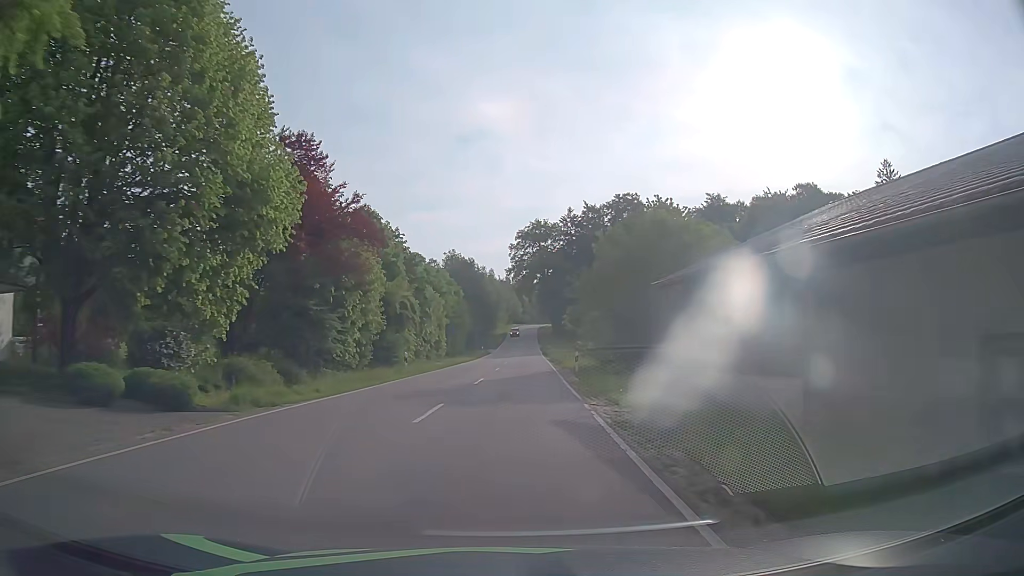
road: tertiary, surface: asphalt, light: Day
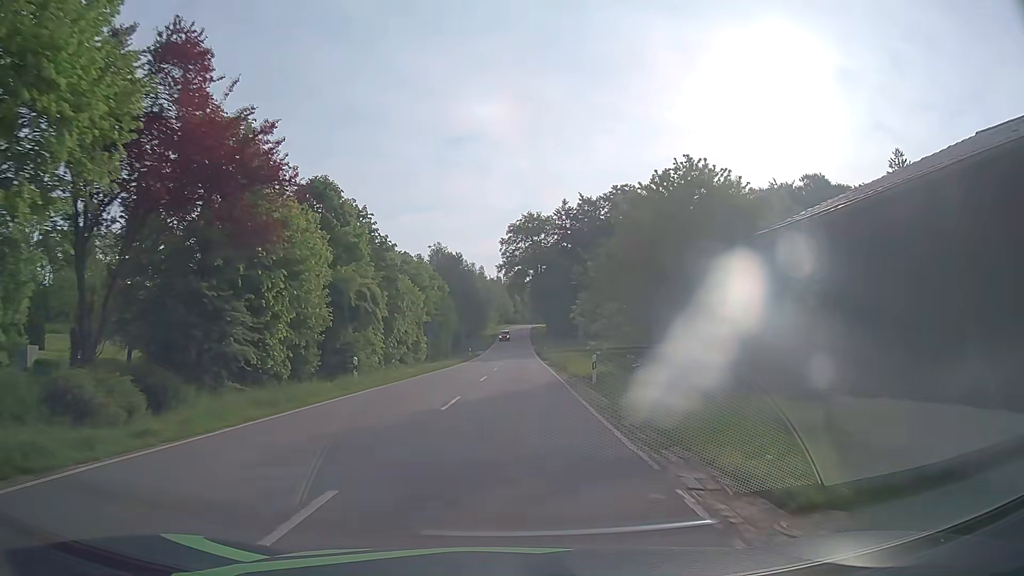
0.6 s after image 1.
(+0.1, +9.0) m; +1°
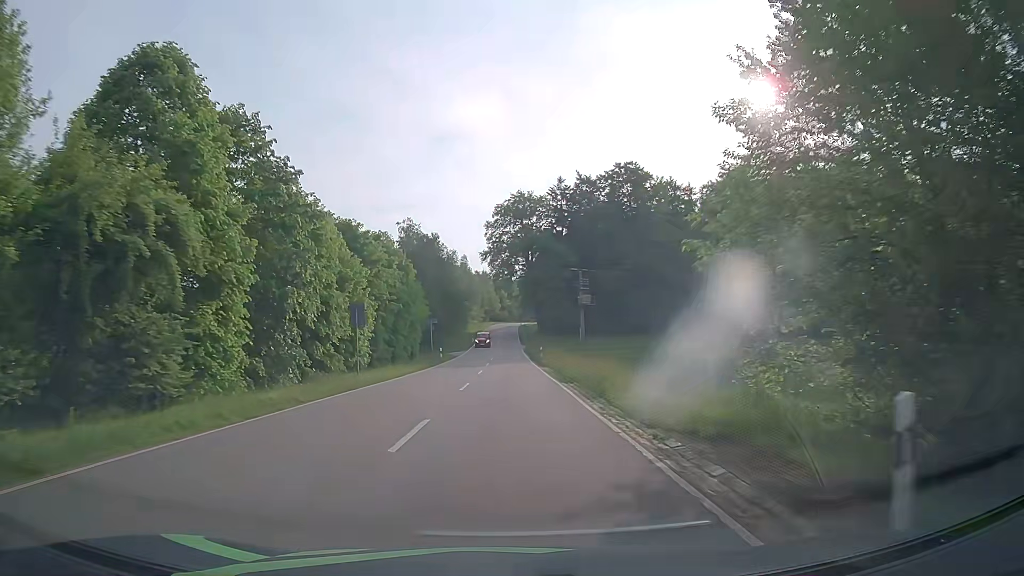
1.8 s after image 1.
(+0.2, +18.2) m; +1°
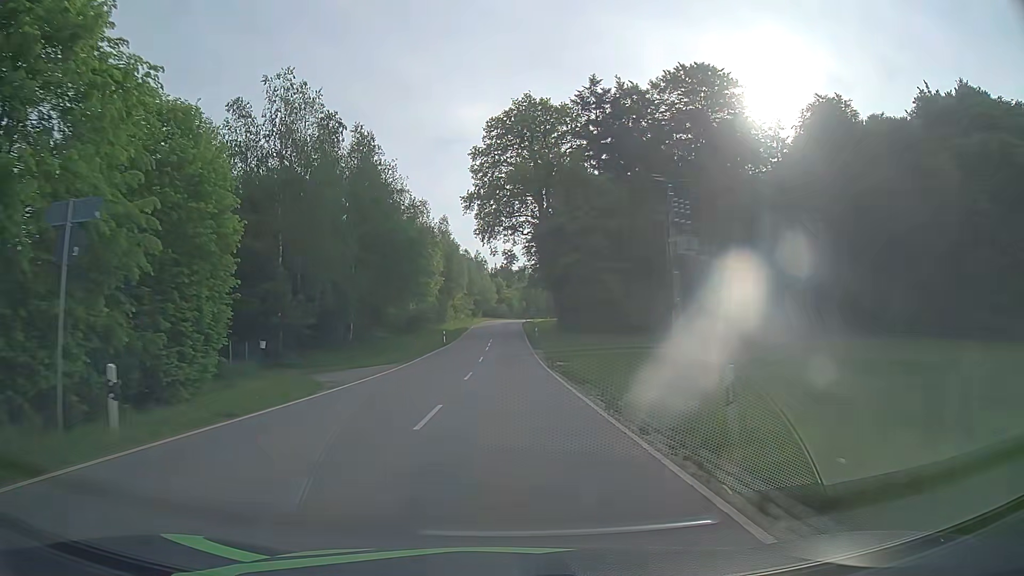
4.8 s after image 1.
(+0.4, +46.4) m; +1°
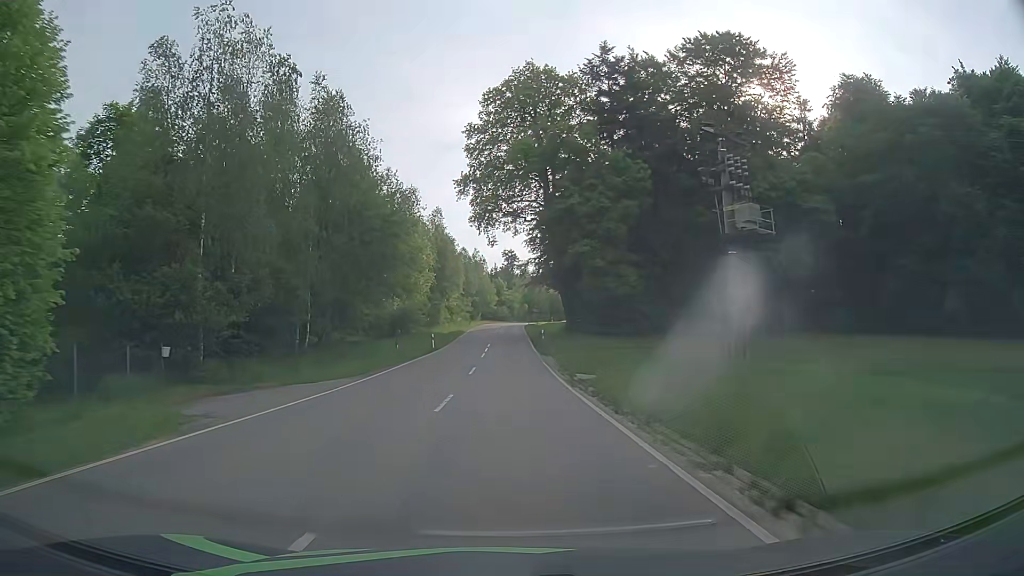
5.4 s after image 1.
(0.0, +9.4) m; 0°
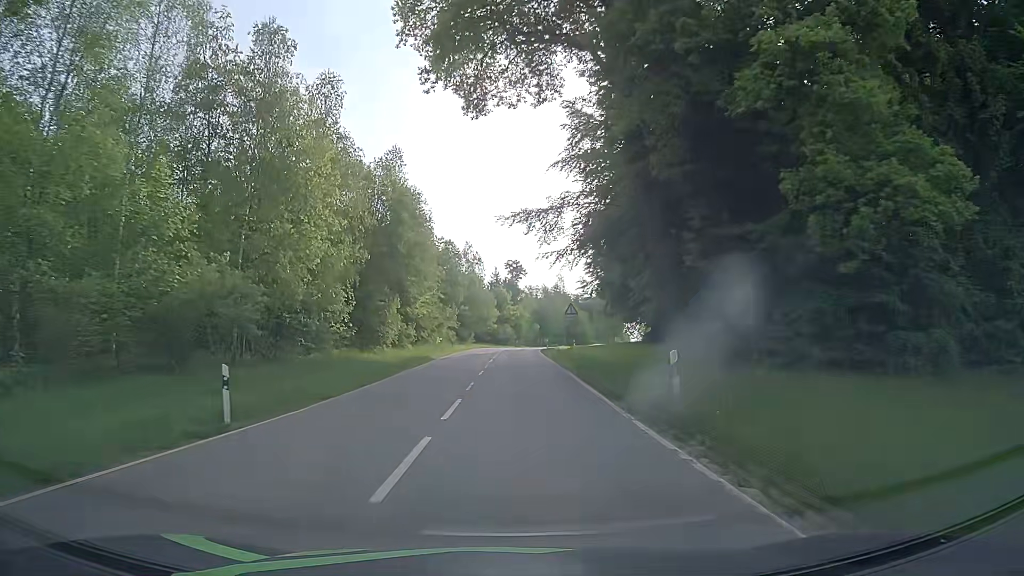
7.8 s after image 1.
(-0.2, +37.2) m; 0°
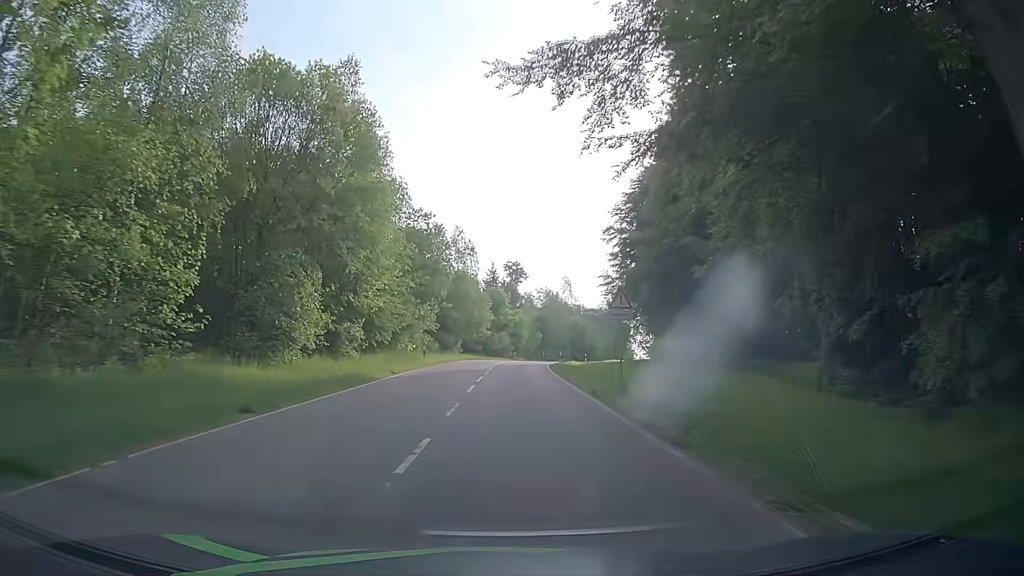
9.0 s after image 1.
(0.0, +18.0) m; 0°
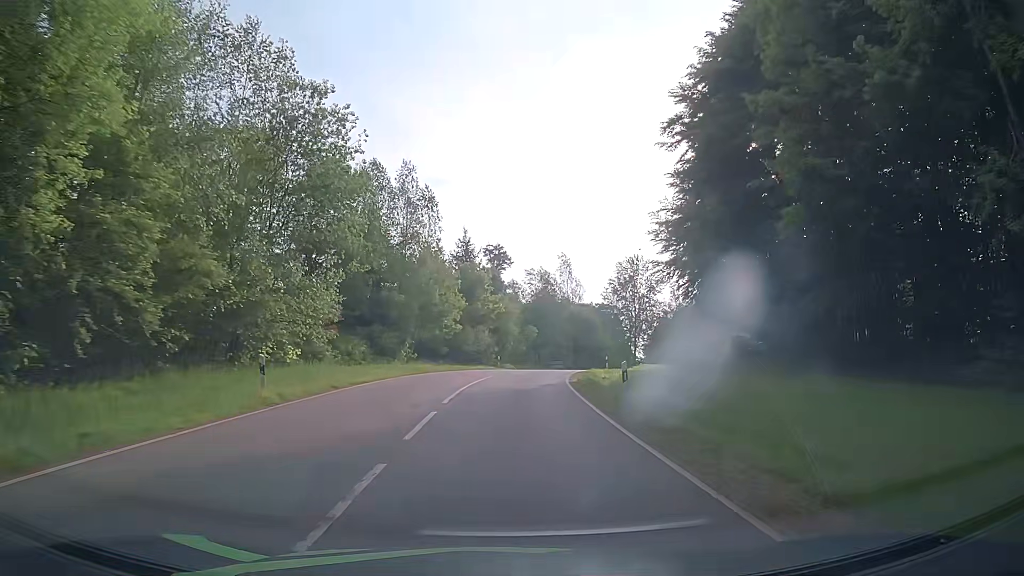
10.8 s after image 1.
(+0.5, +26.3) m; +1°
